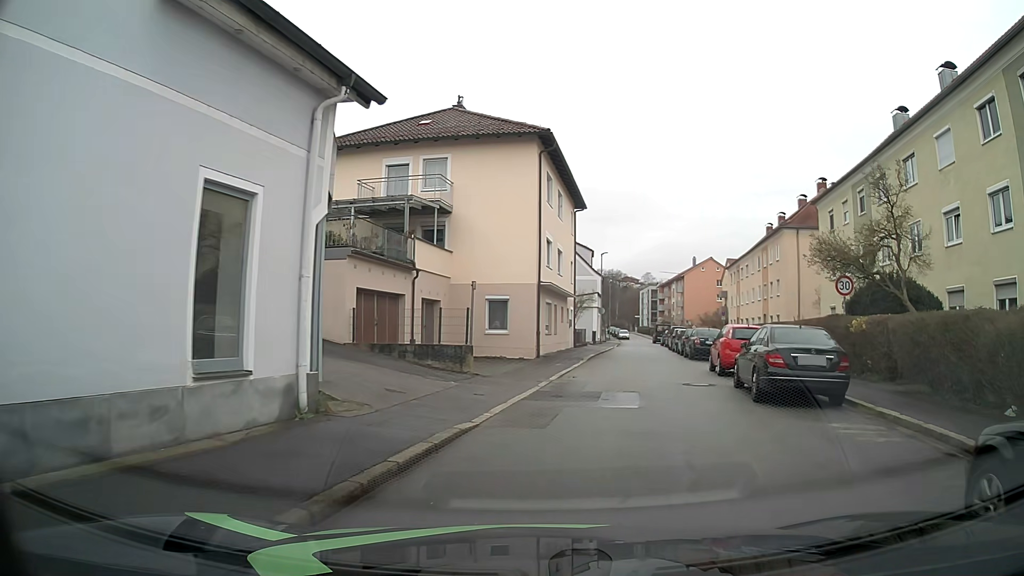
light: Day
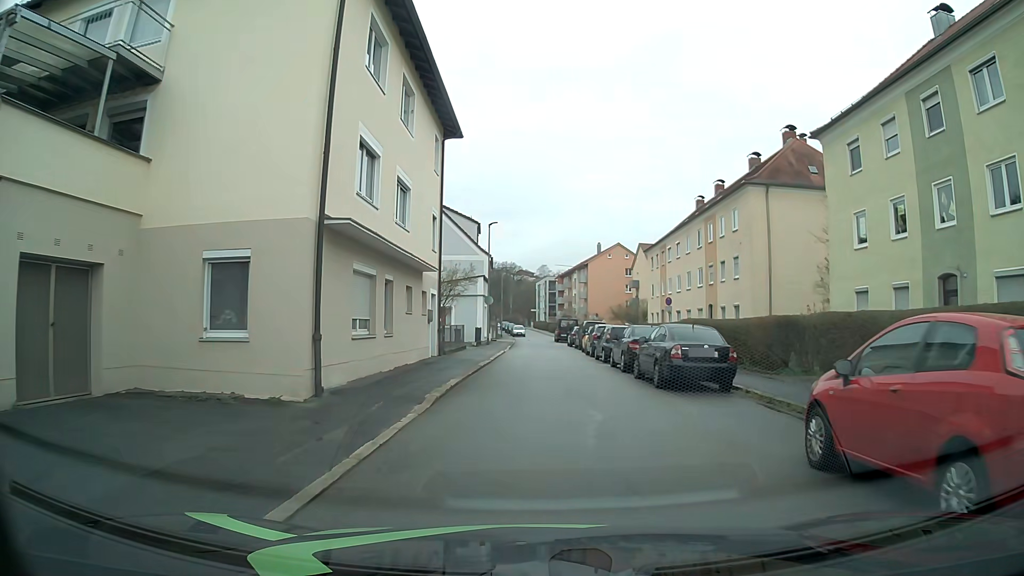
(+2.3, +15.6) m; +11°
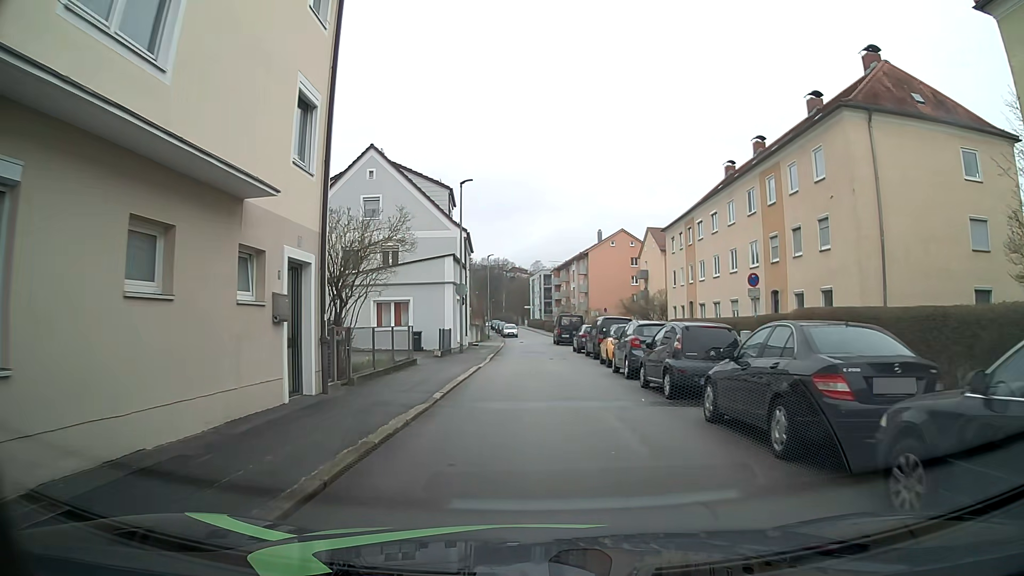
(0.0, +13.4) m; 0°
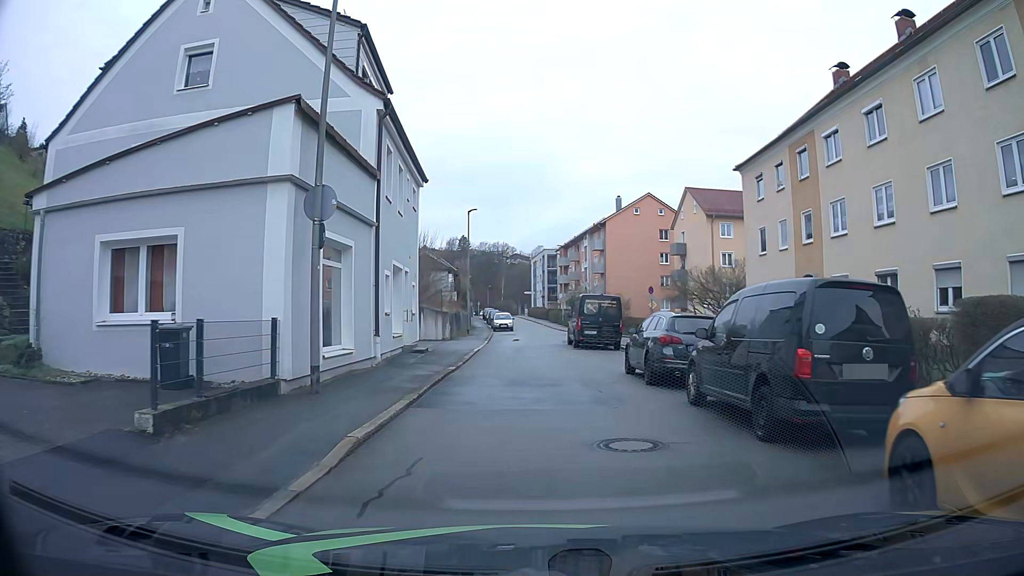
(+0.1, +21.2) m; +1°
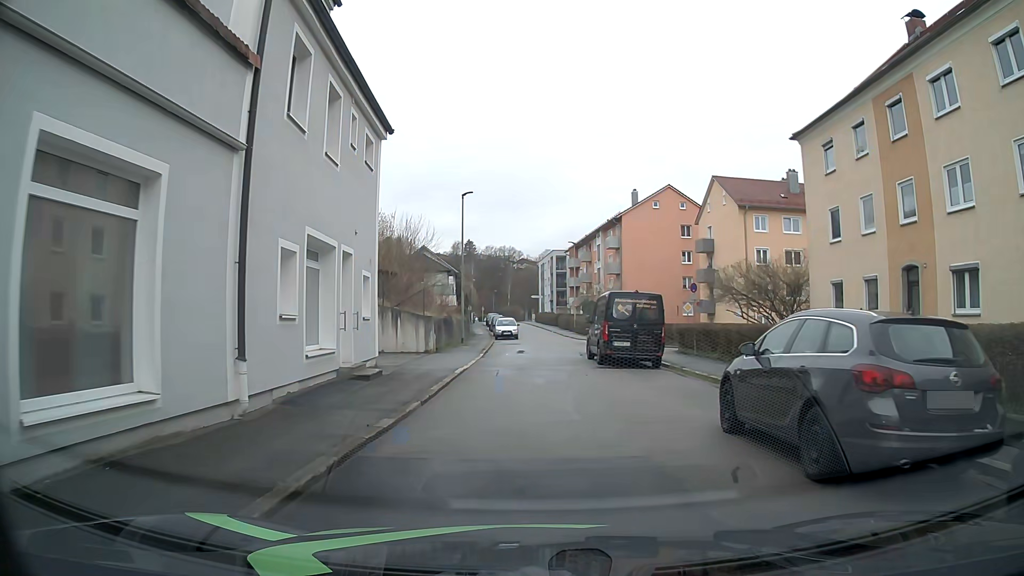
(-0.1, +7.9) m; -2°
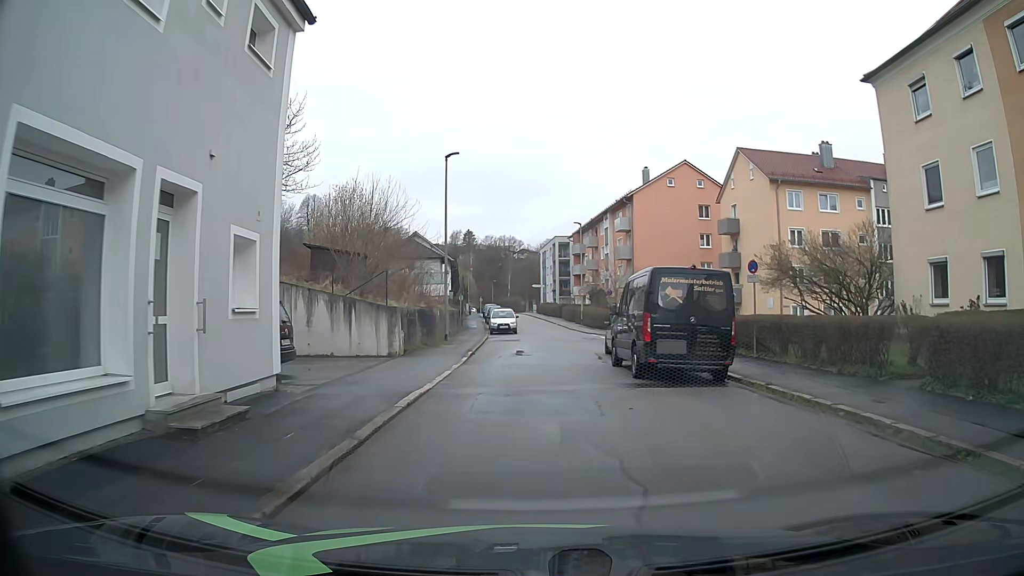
(+0.1, +7.2) m; +1°
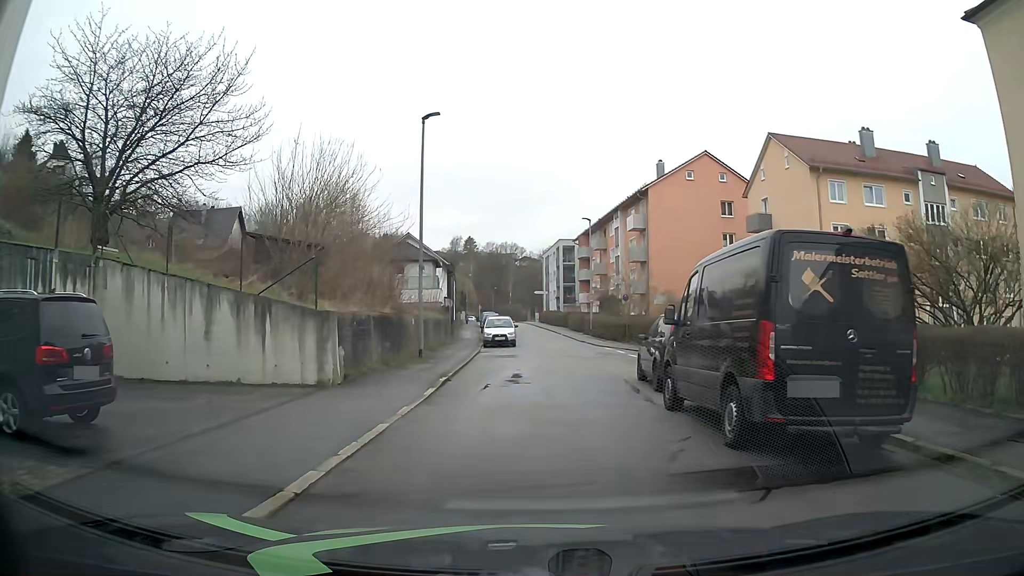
(-0.1, +6.9) m; -1°
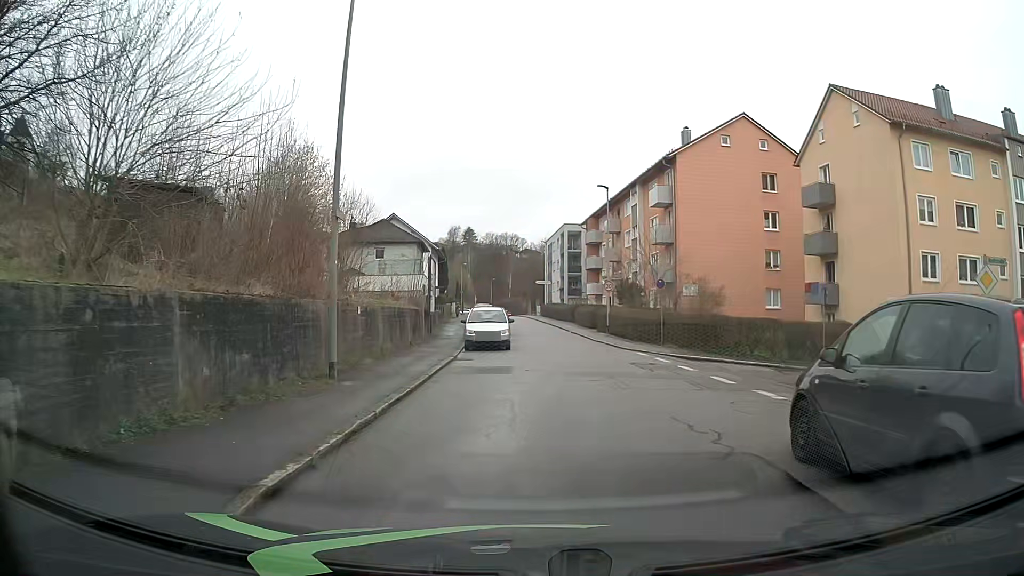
(-0.1, +9.8) m; -2°
(+1, +10) (+2, +20) (+2, +30) (+2, +40) (+1, +50) (+1, +60) (0, +70) (-1, +80) (-1, +90) (-2, +100) m
